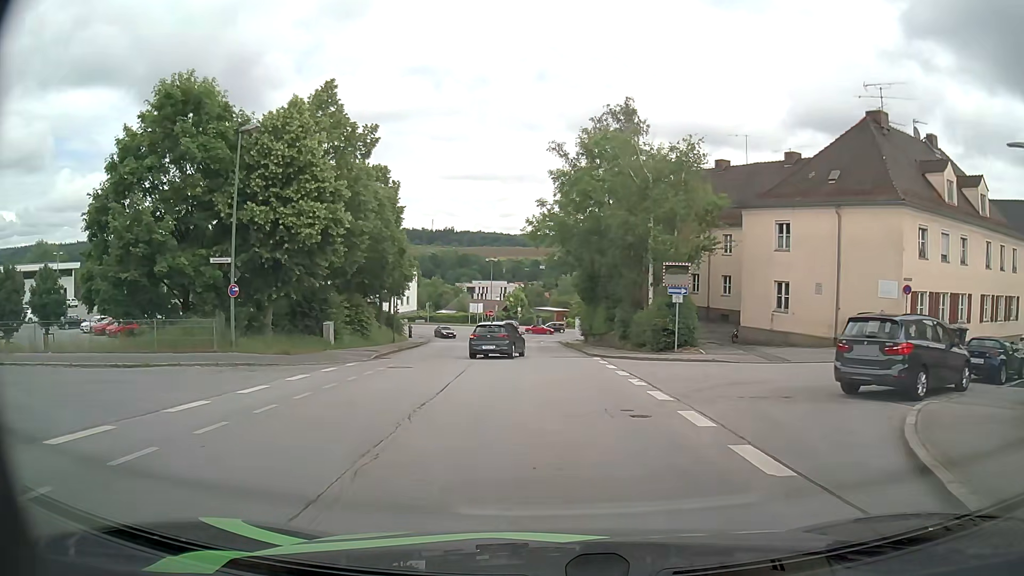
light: Day
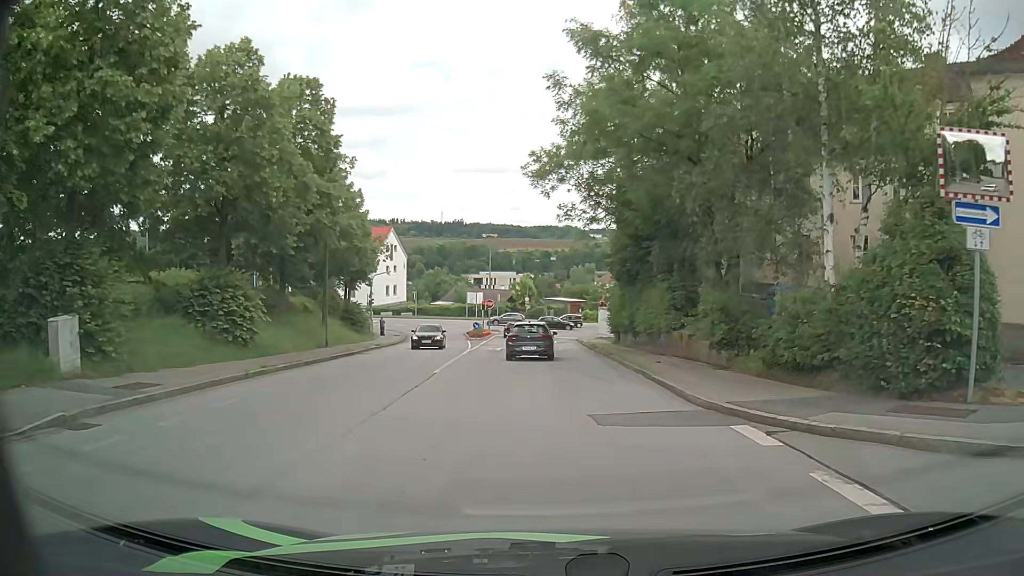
(-0.3, +19.2) m; -1°
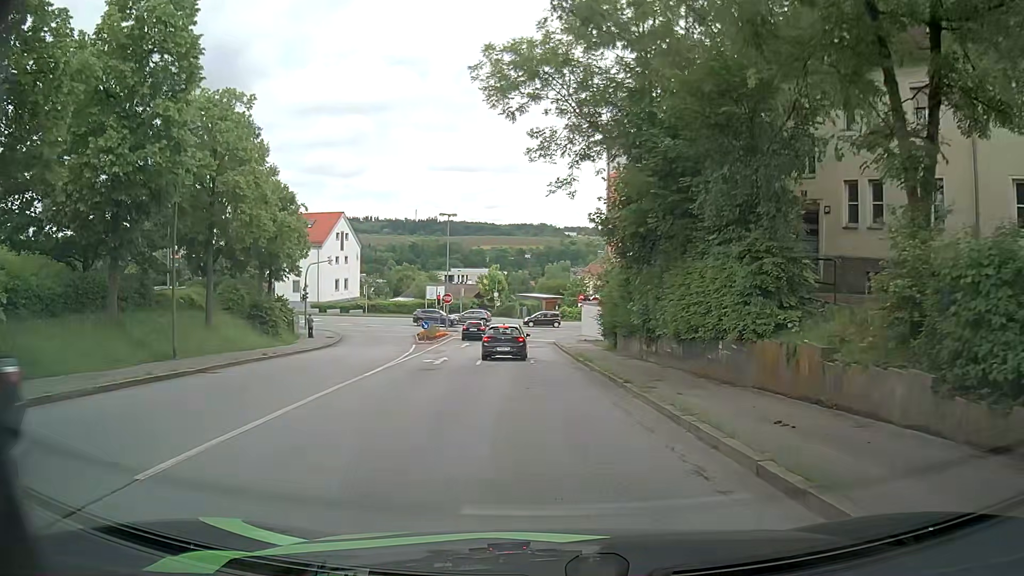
(+0.3, +13.1) m; +1°
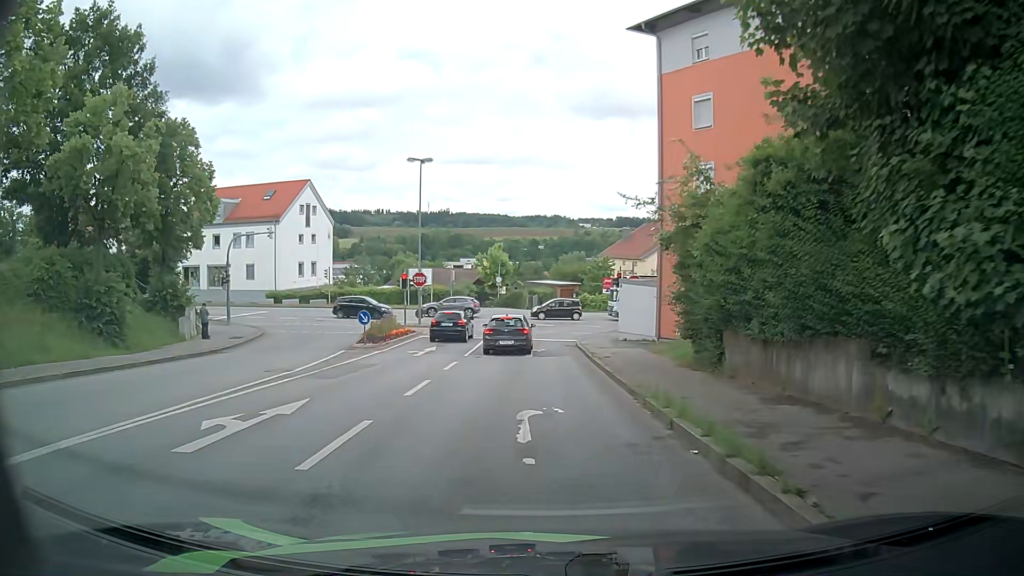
(+0.2, +18.1) m; -1°
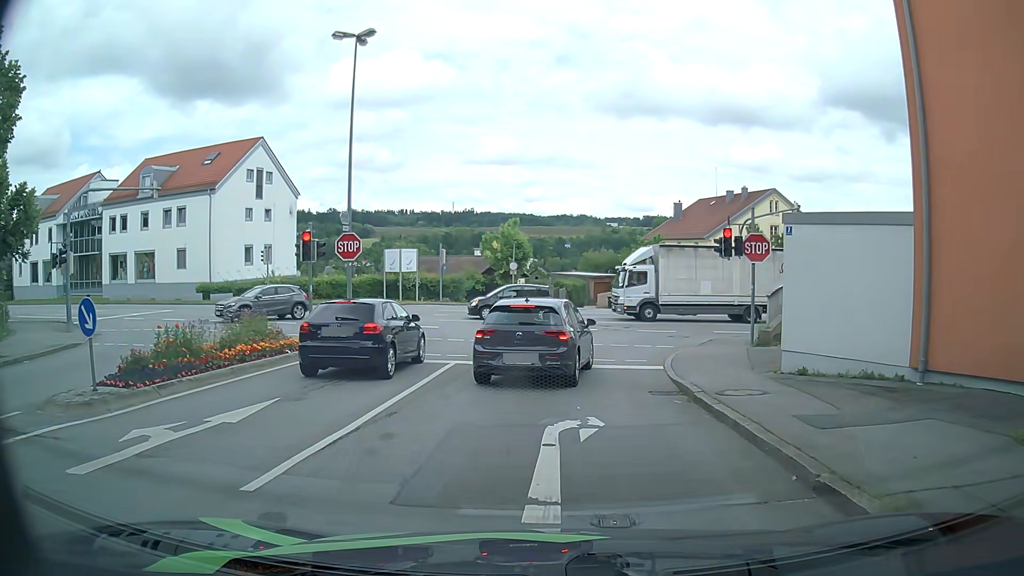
(-0.3, +18.8) m; -1°
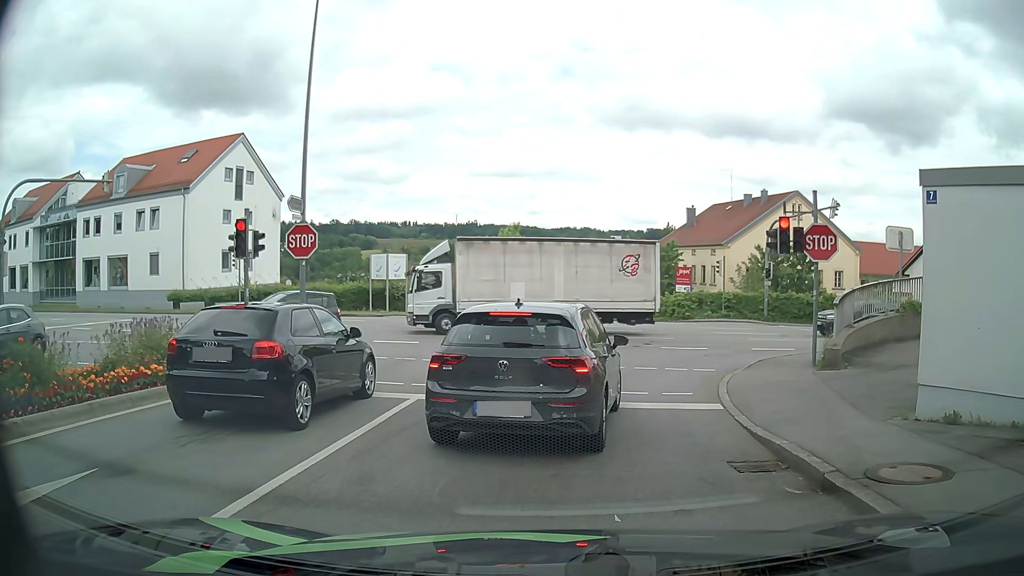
(-0.1, +4.3) m; -1°
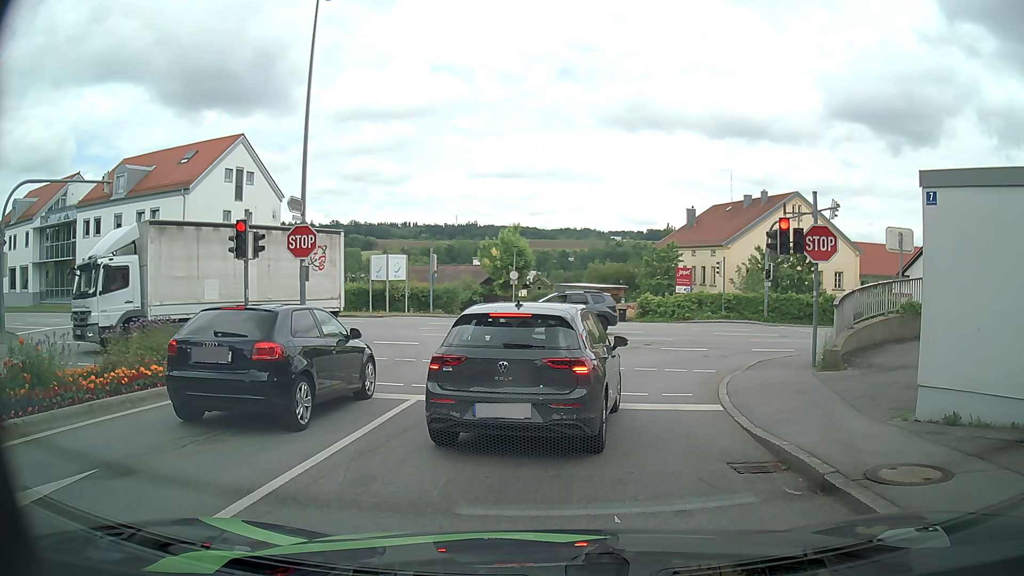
(0.0, +0.1) m; 0°
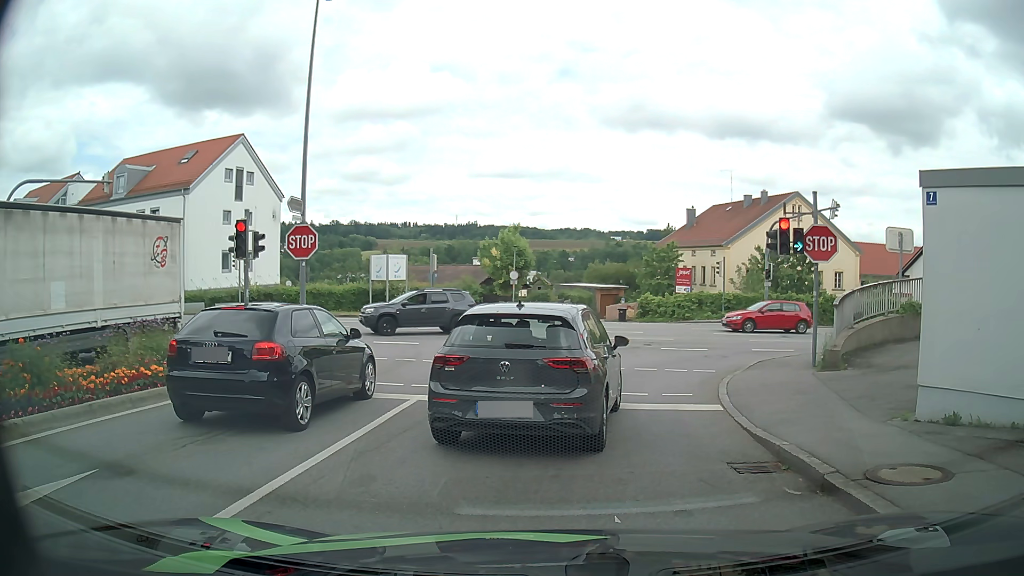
(0.0, 0.0) m; 0°
